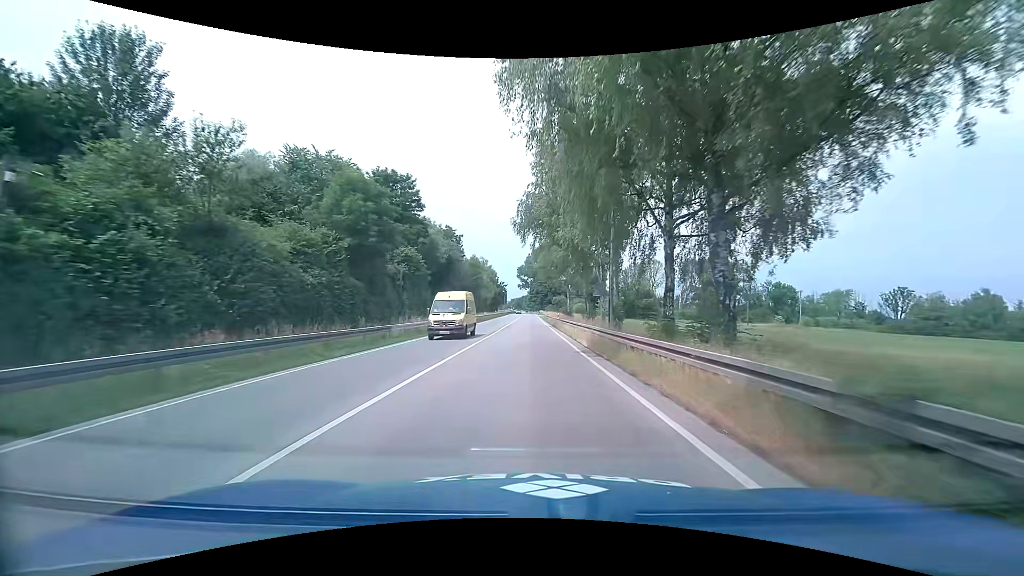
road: trunk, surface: asphalt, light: Day
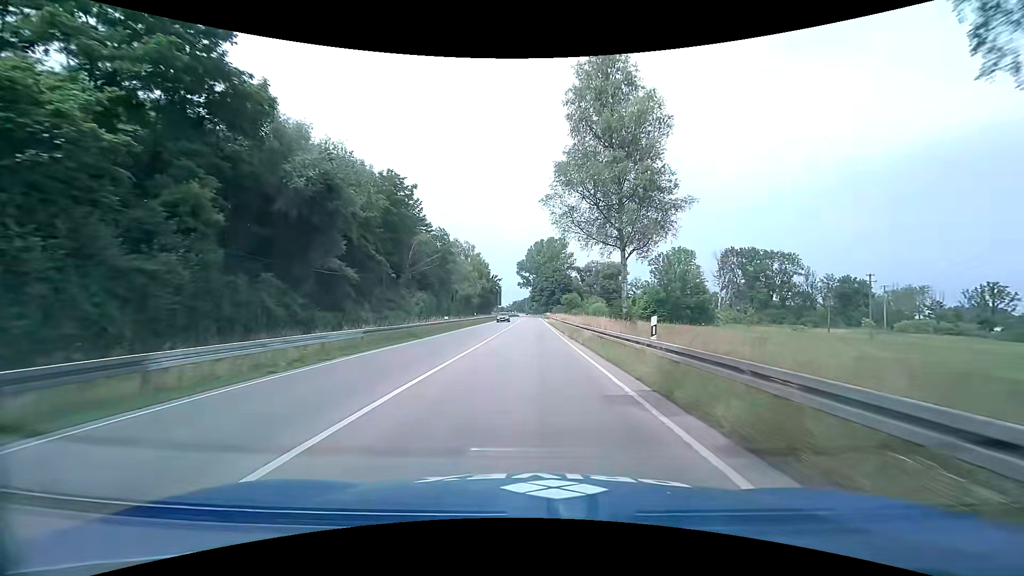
(-0.1, +40.5) m; 0°
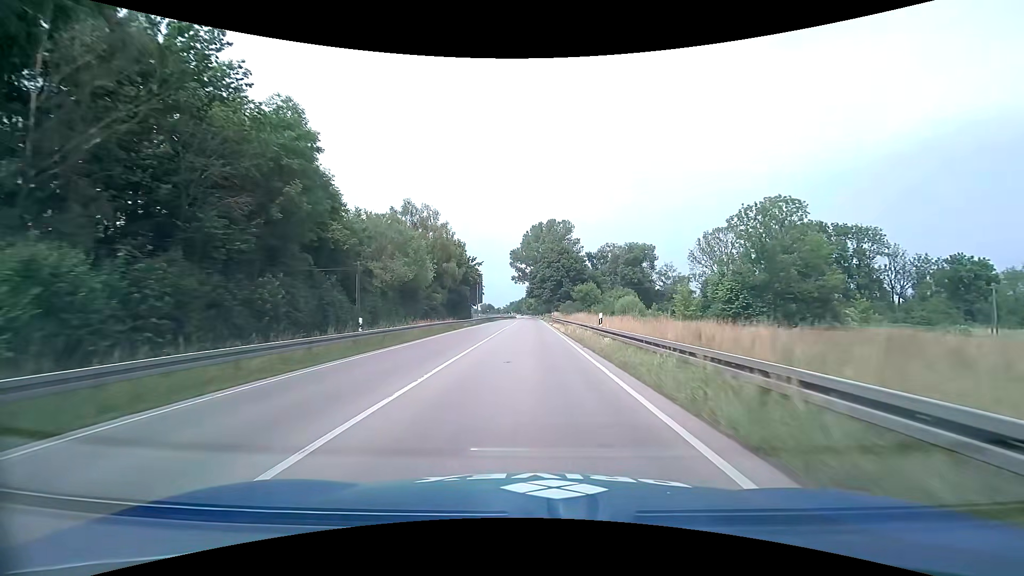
(+0.1, +41.3) m; 0°
